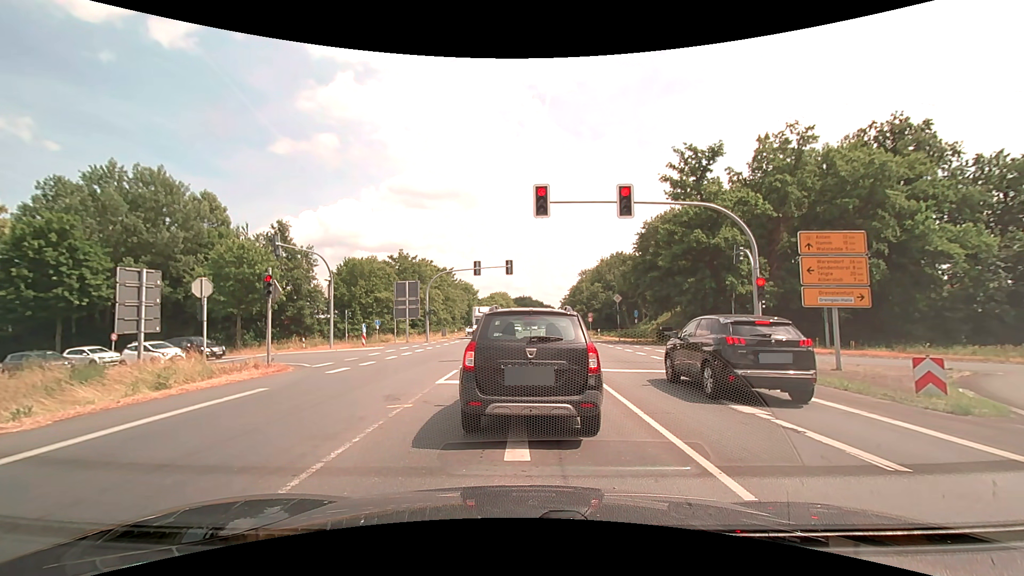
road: primary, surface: asphalt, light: Day
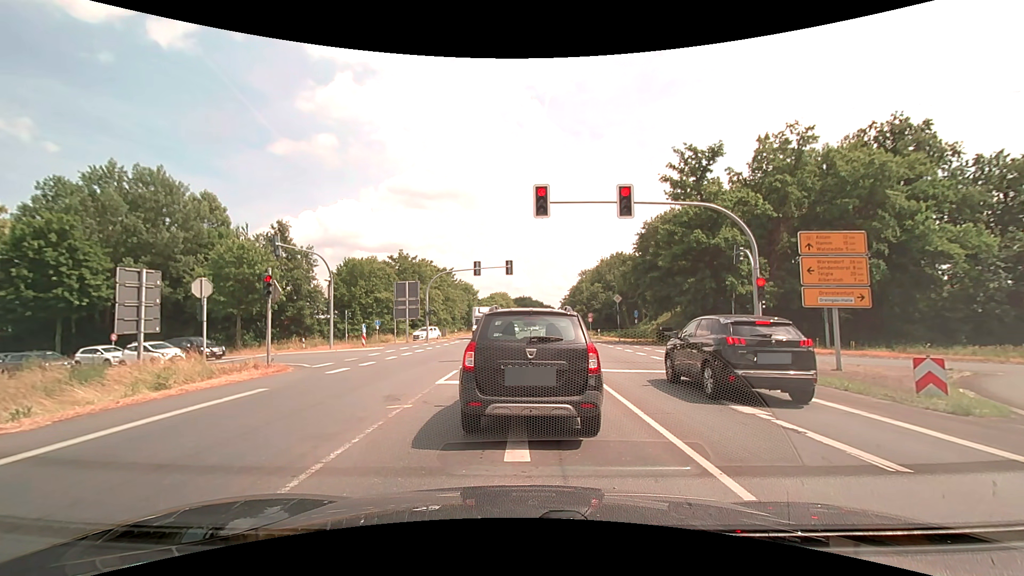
(0.0, 0.0) m; 0°
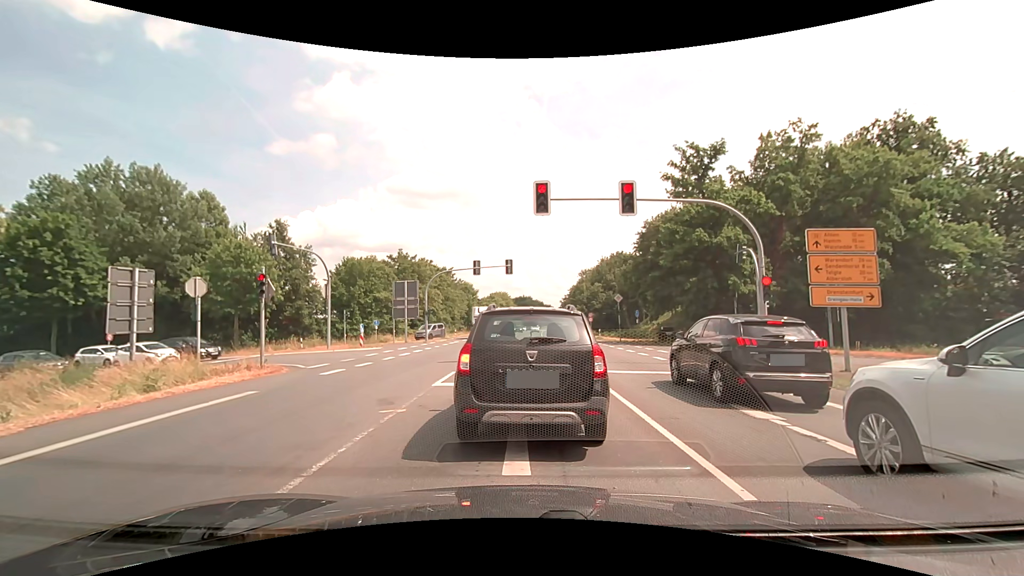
(0.0, +0.4) m; 0°
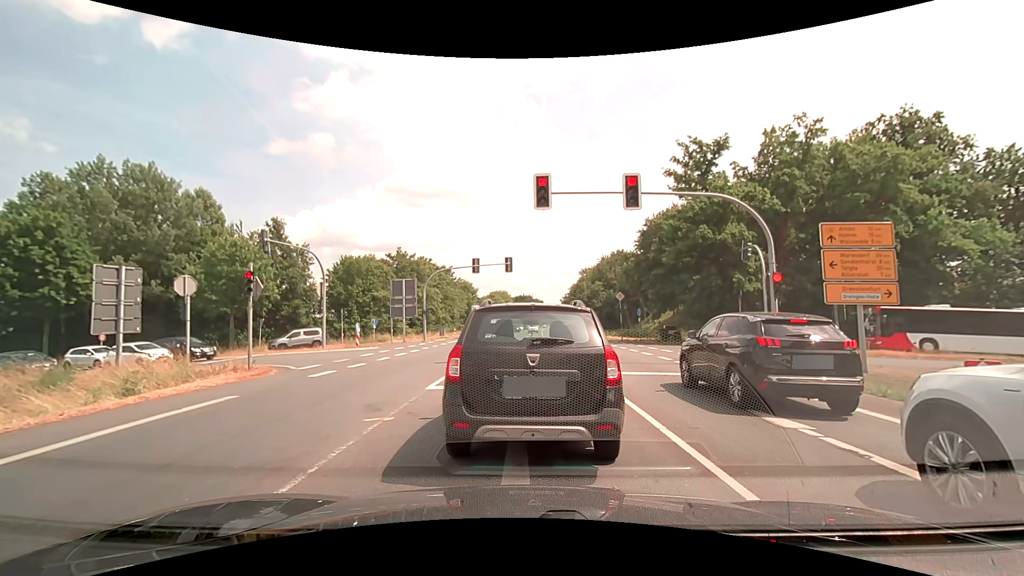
(0.0, +0.8) m; 0°
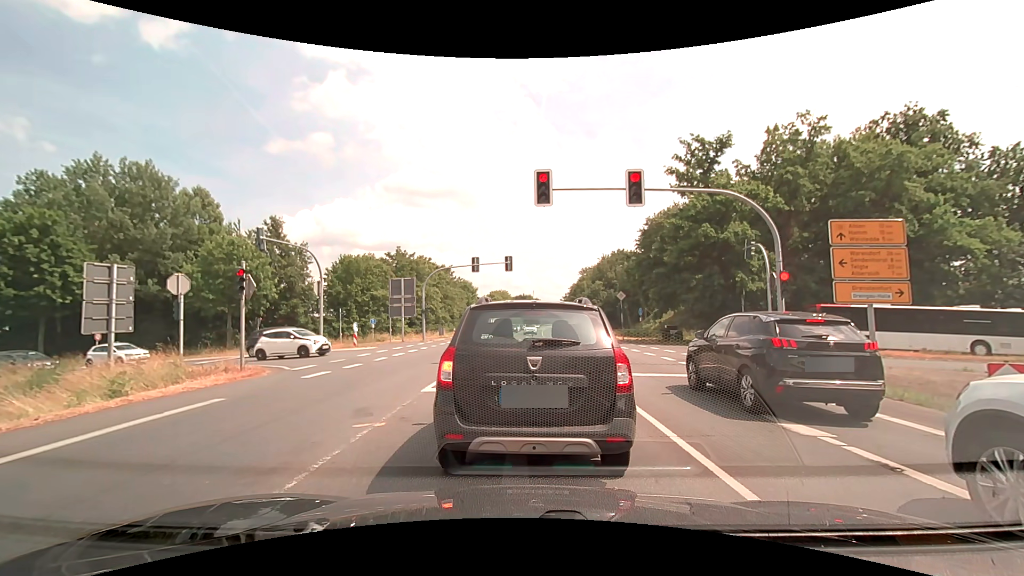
(0.0, +0.5) m; 0°
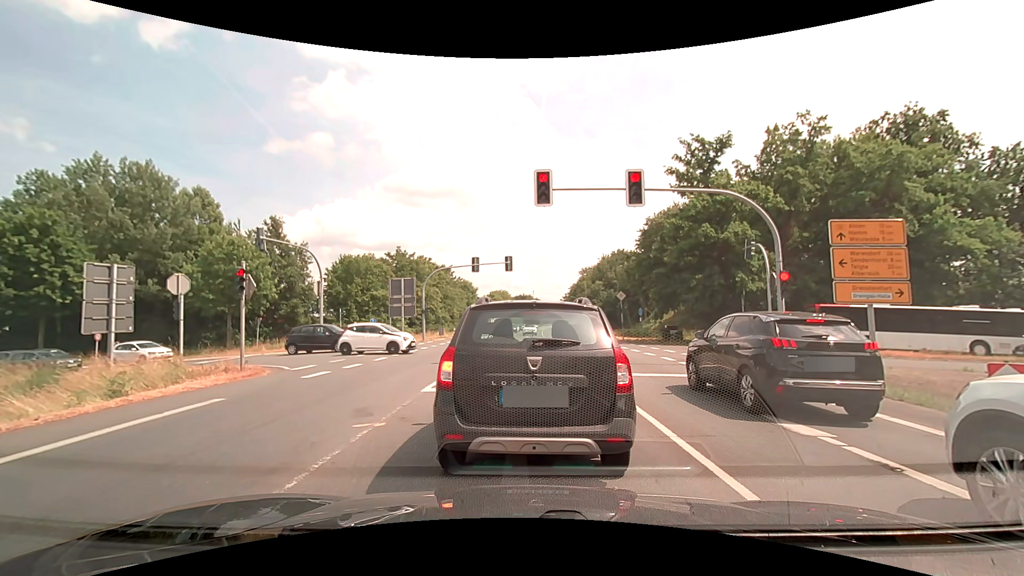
(0.0, 0.0) m; 0°
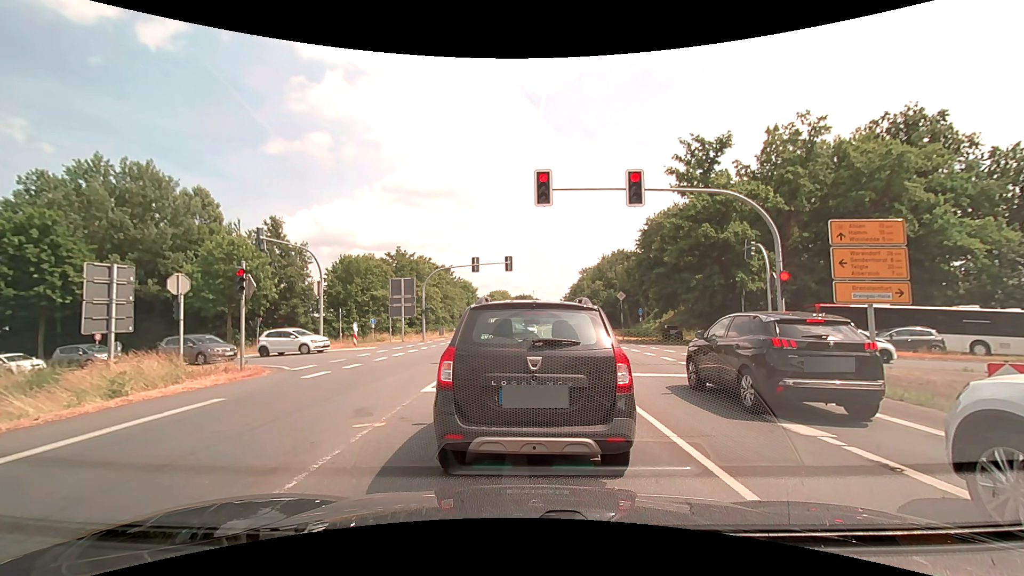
(0.0, 0.0) m; 0°
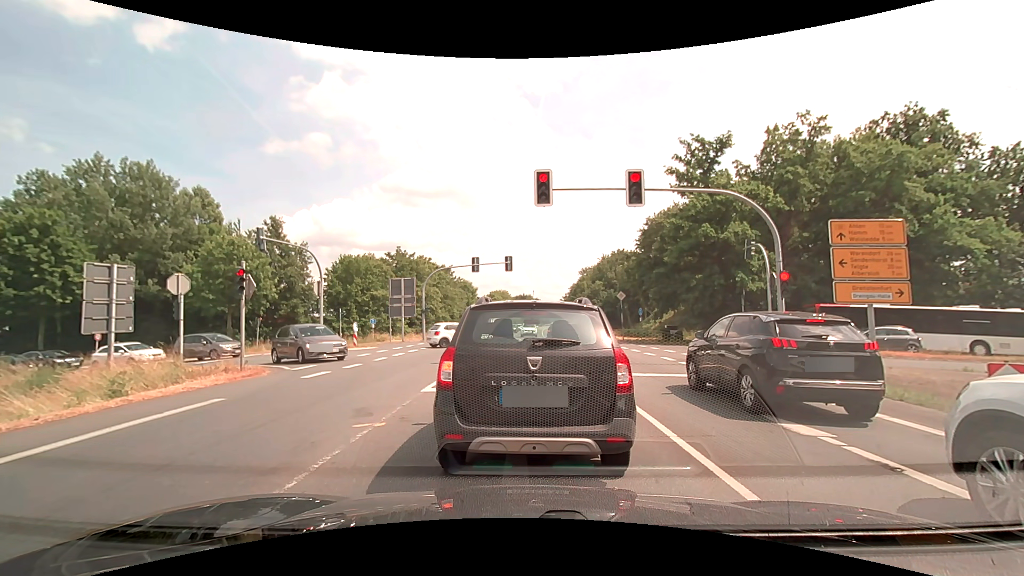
(0.0, 0.0) m; 0°
